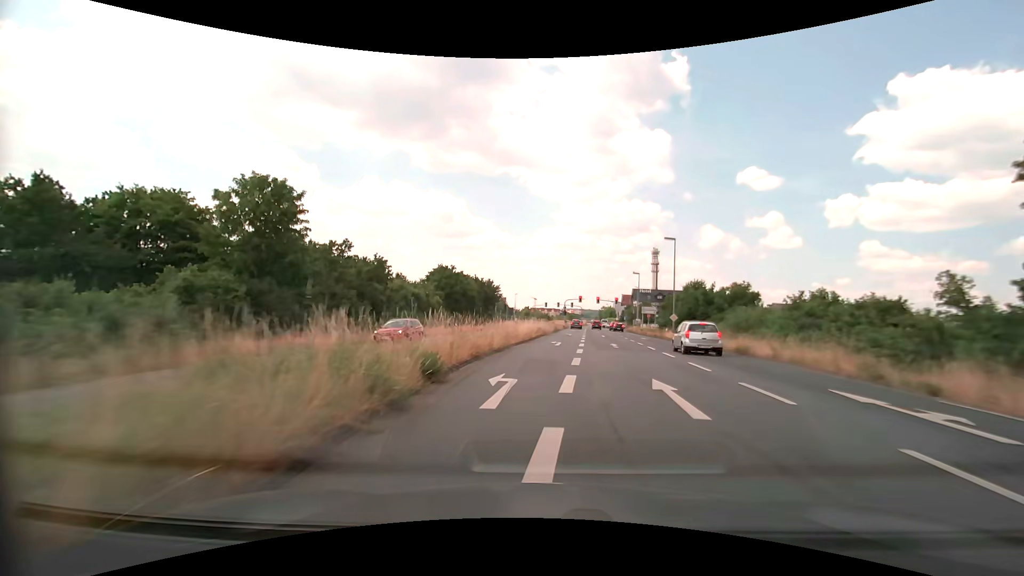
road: primary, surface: asphalt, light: Day
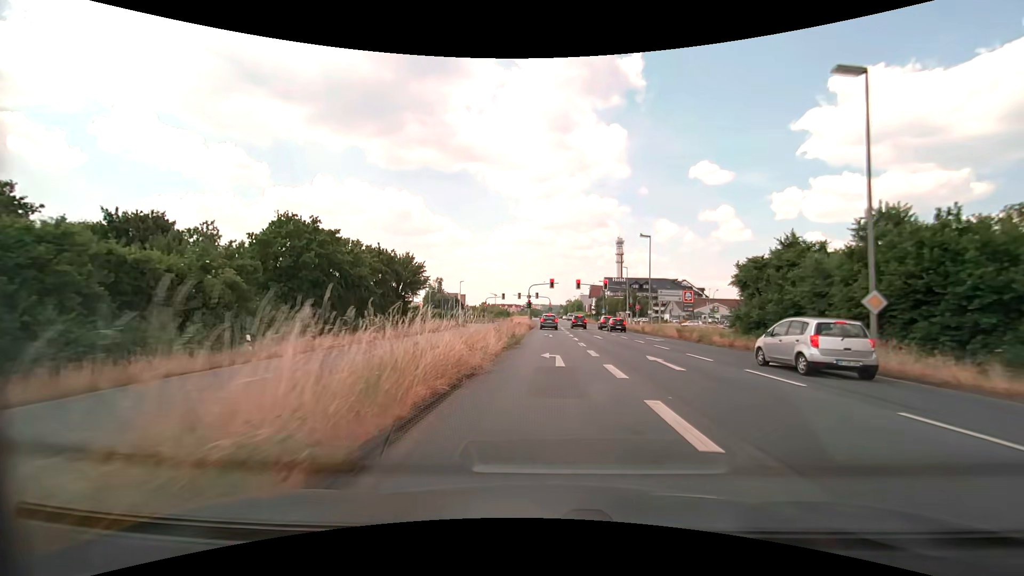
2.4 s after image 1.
(+0.6, +33.4) m; +4°
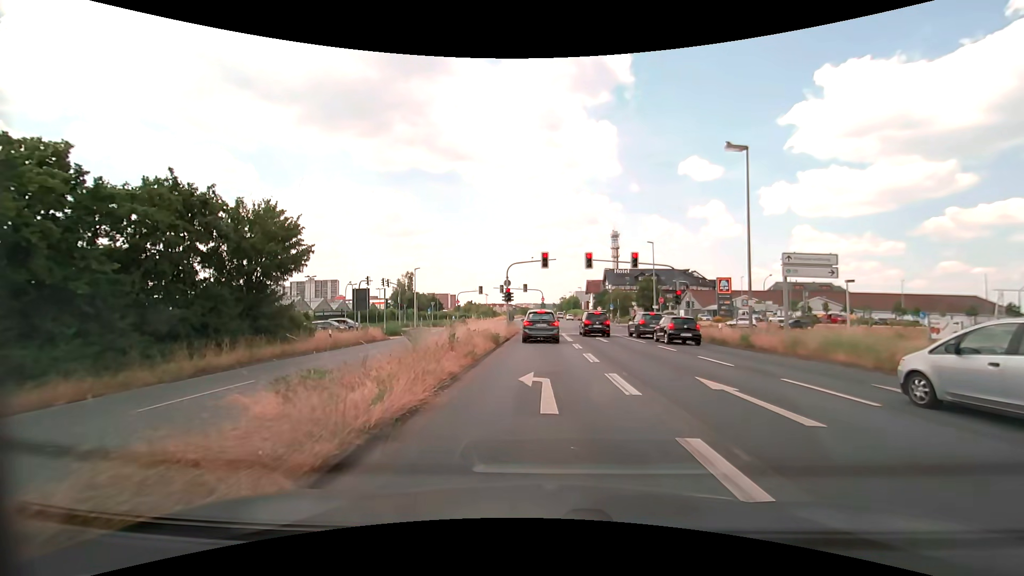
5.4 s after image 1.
(+0.3, +25.7) m; +1°
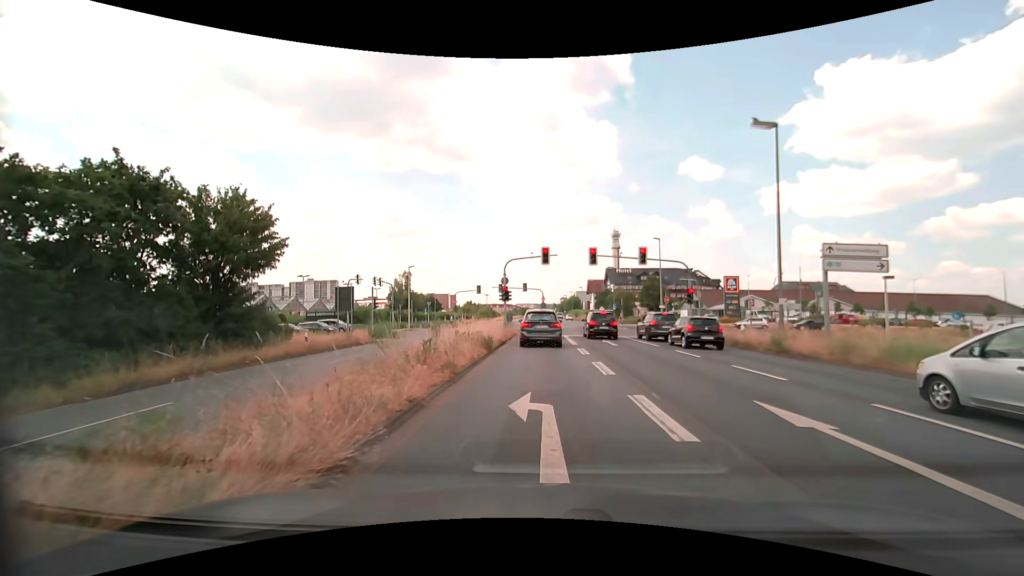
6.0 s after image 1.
(0.0, +2.9) m; 0°
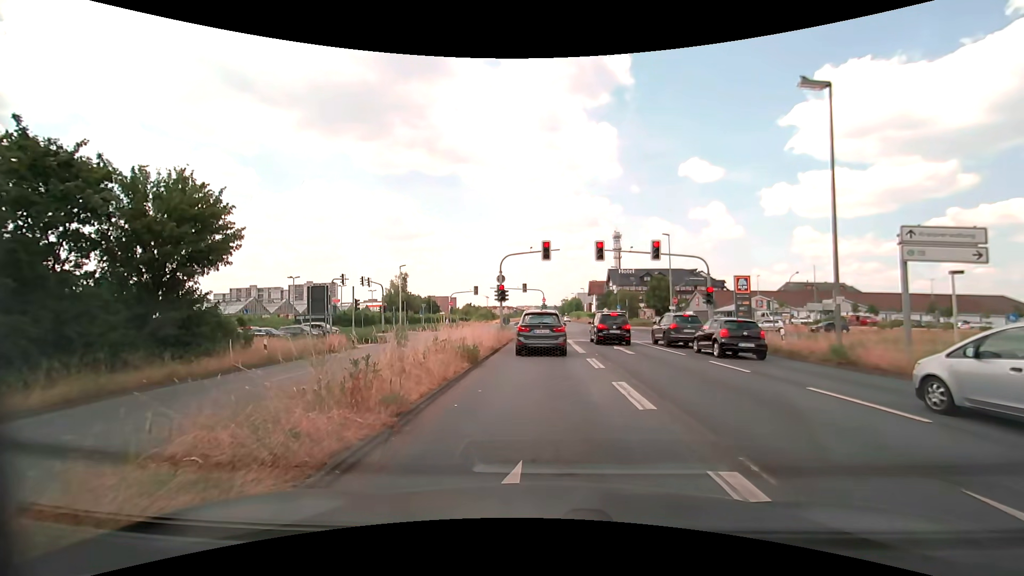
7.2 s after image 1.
(0.0, +3.8) m; 0°
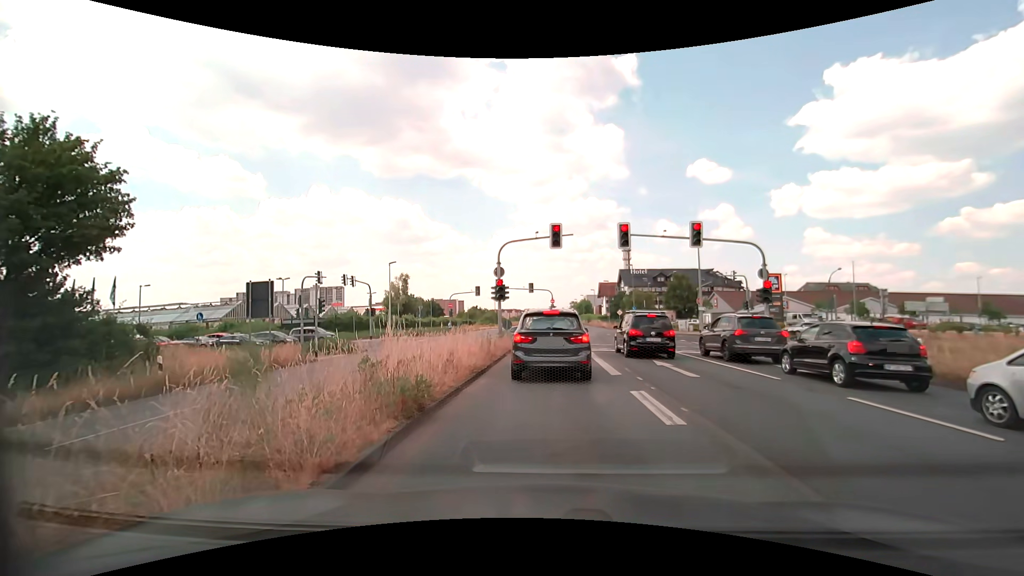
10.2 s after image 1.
(0.0, +6.8) m; -2°
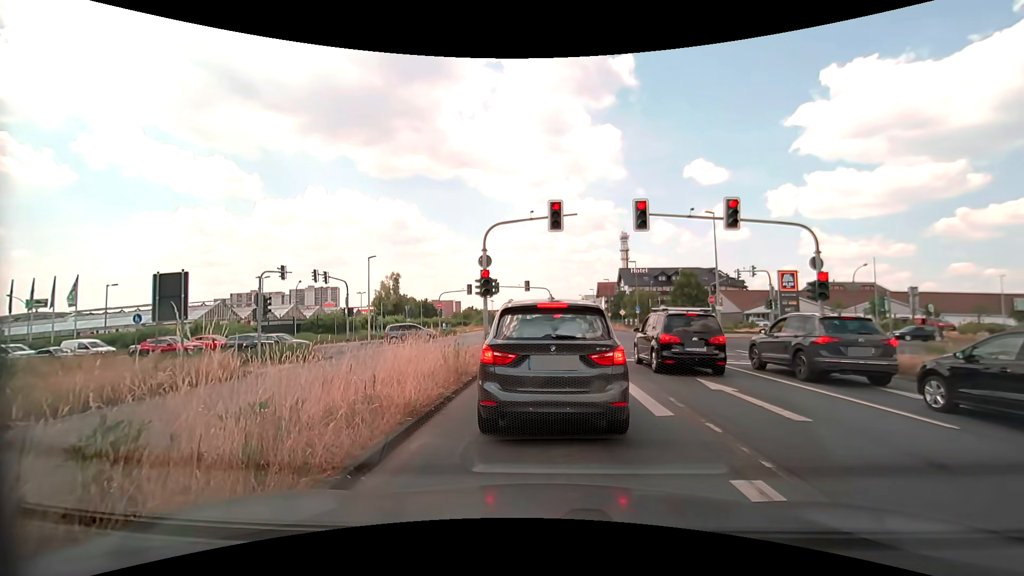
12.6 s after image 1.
(+0.1, +5.2) m; +2°
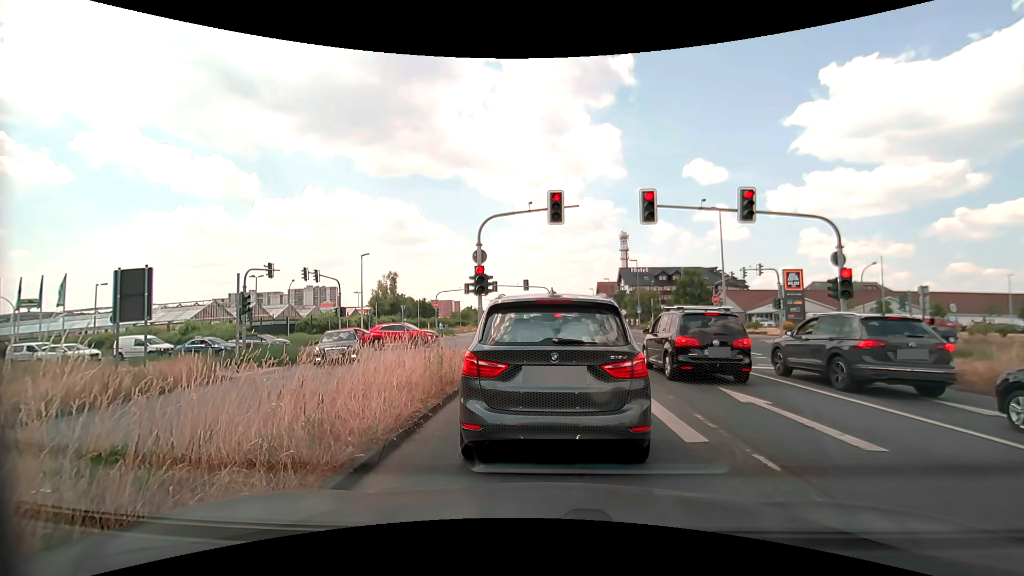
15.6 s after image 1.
(0.0, +1.5) m; +1°
(0, +10) (0, +20) (-1, +30) (-4, +39) (-11, +47) (-20, +50) (-30, +50) (-40, +49) (-50, +48) (-60, +47) m
